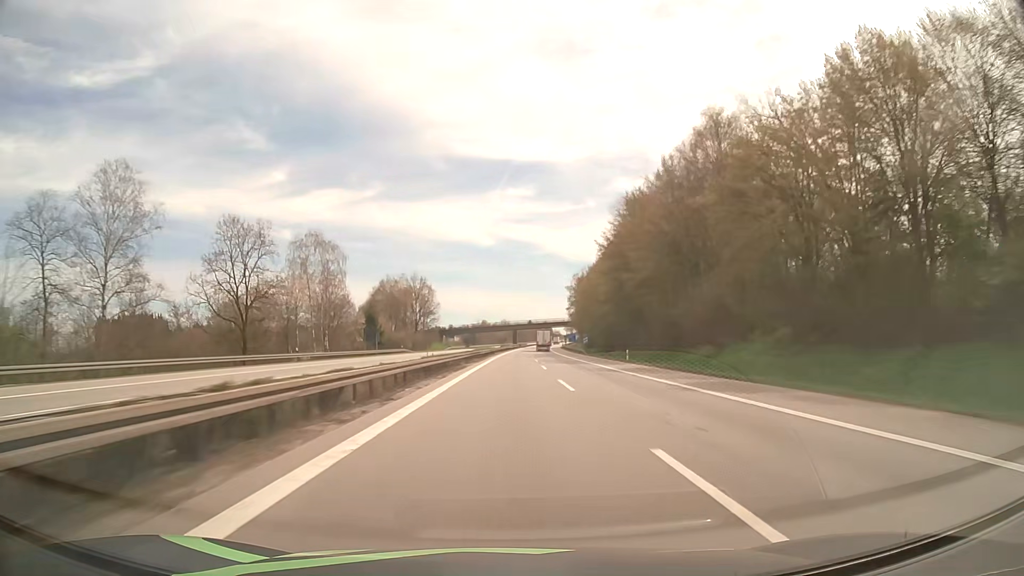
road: motorway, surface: asphalt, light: Day
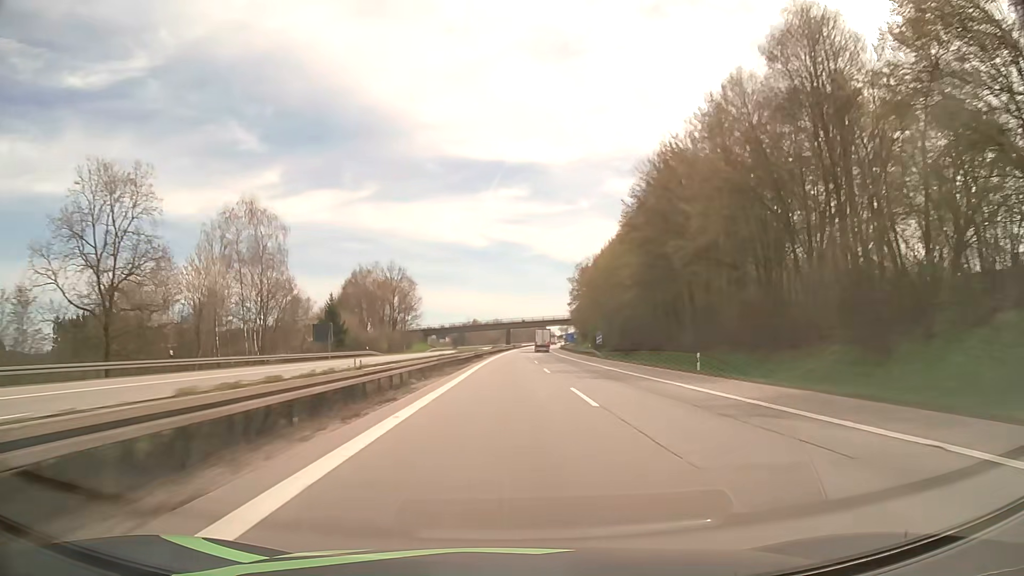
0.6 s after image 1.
(+0.2, +23.1) m; +1°
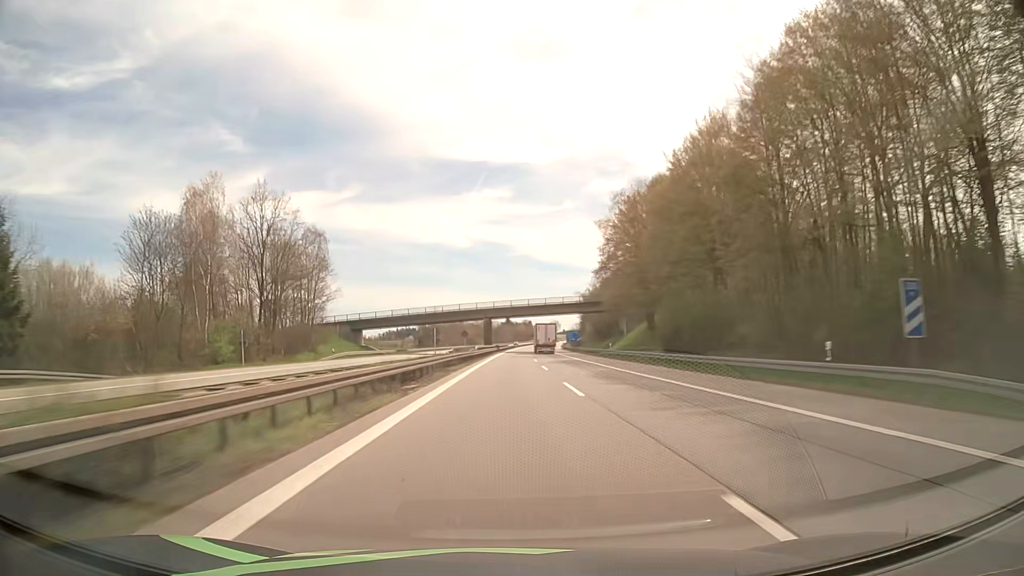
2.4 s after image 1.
(+0.8, +68.9) m; +2°
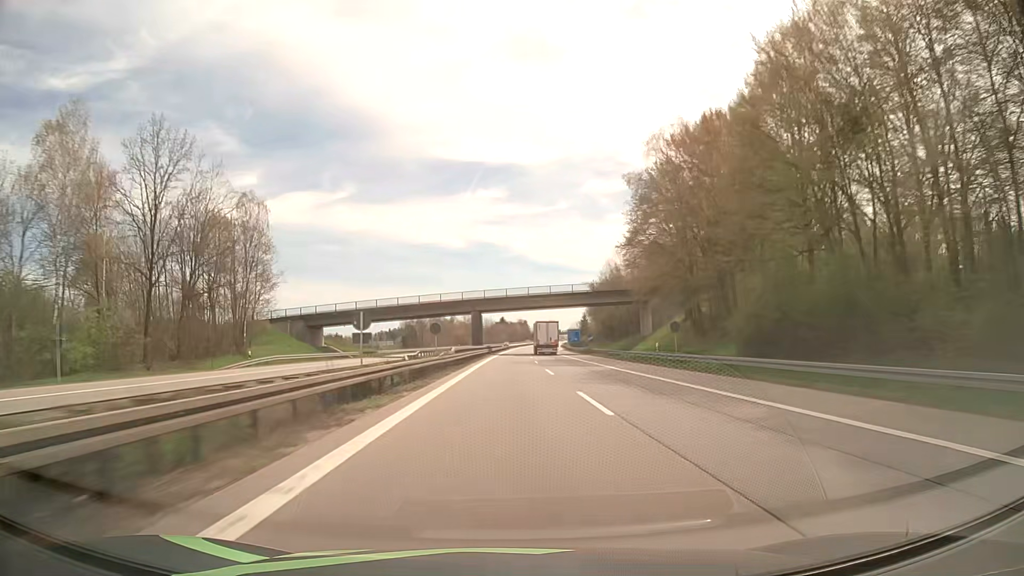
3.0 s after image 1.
(0.0, +22.9) m; 0°
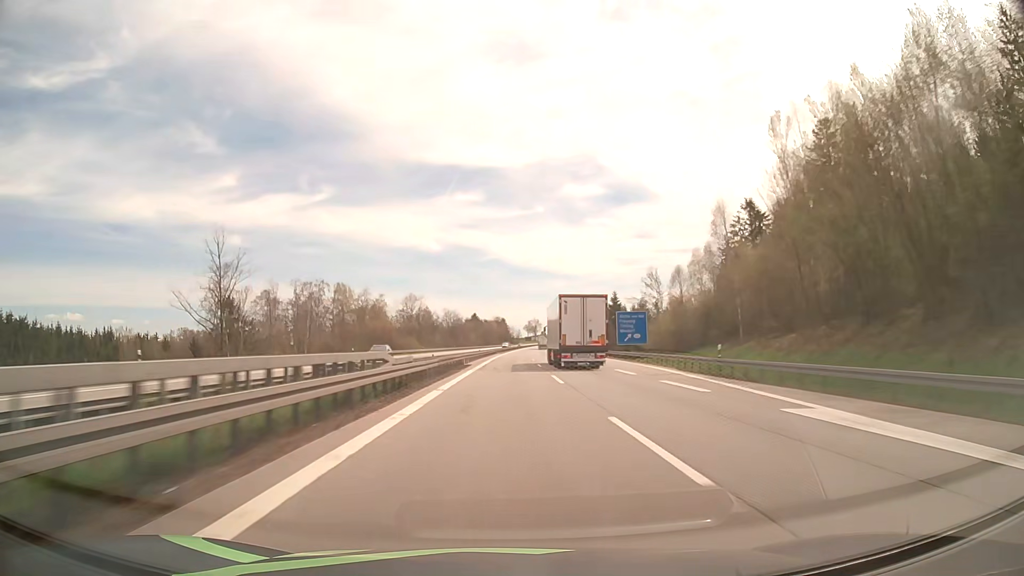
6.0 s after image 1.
(+2.1, +113.4) m; +2°
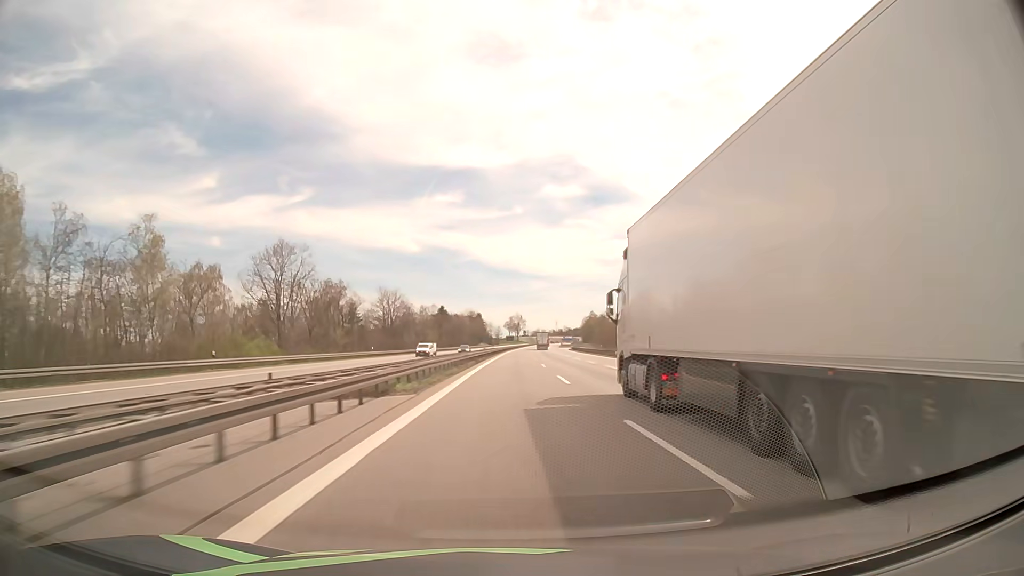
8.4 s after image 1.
(+1.3, +90.0) m; +2°
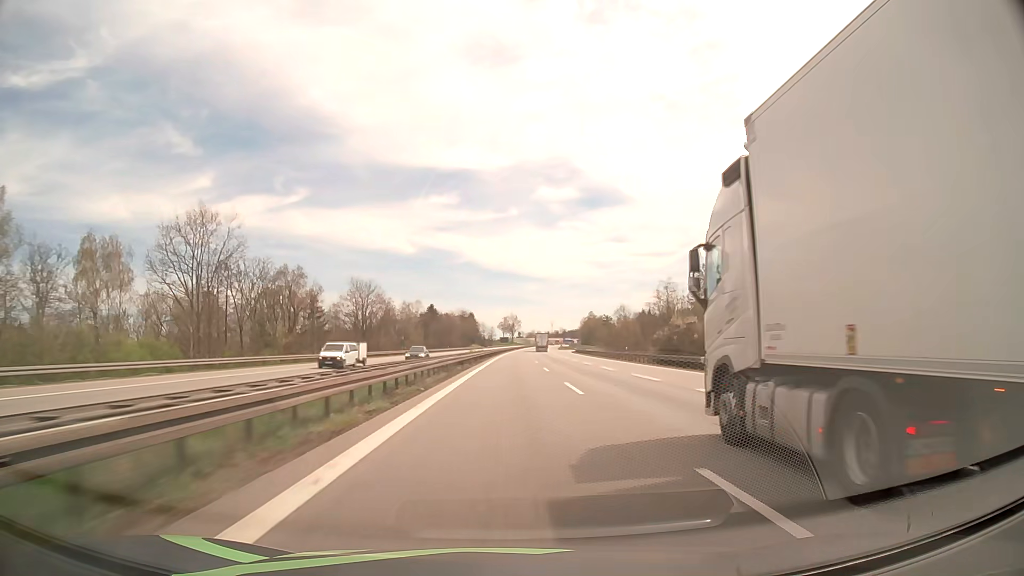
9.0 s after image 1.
(+0.1, +22.5) m; +1°
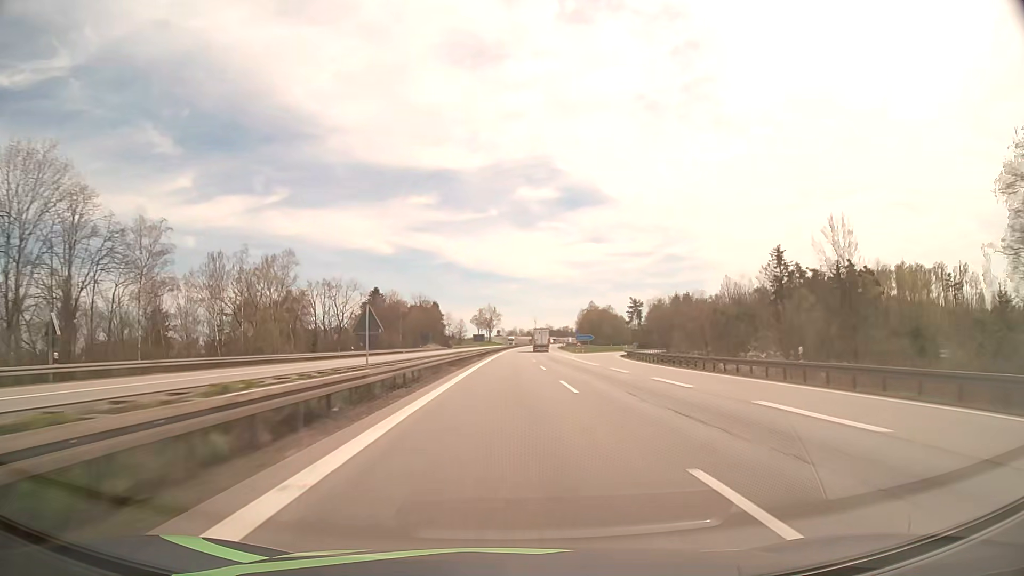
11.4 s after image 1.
(+1.4, +89.5) m; +2°
(0, +10) (0, +20) (0, +30) (0, +40) (0, +50) (+1, +60) (+1, +70) (+1, +80) (+1, +90) (+2, +100) m
